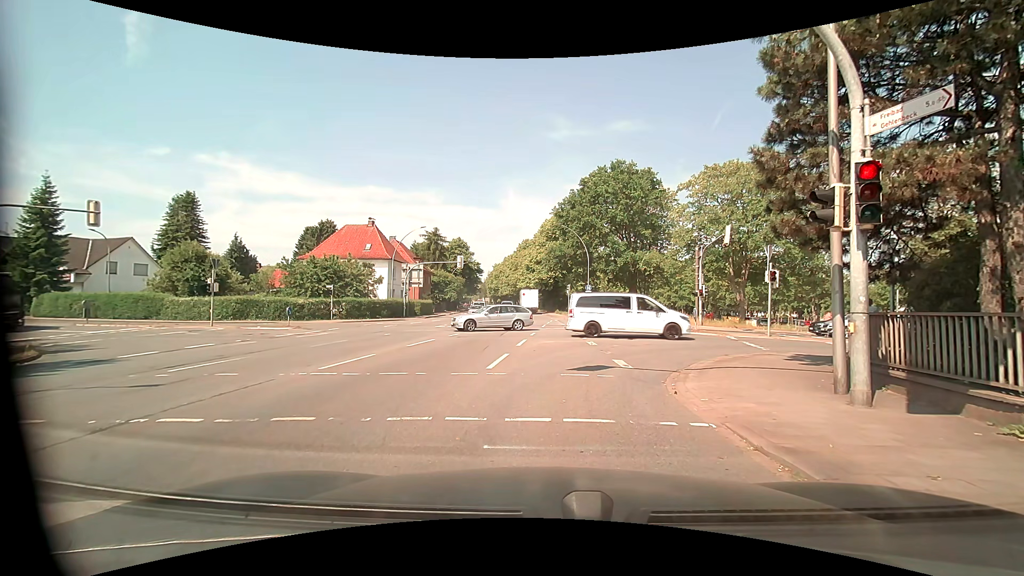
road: primary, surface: asphalt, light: Day
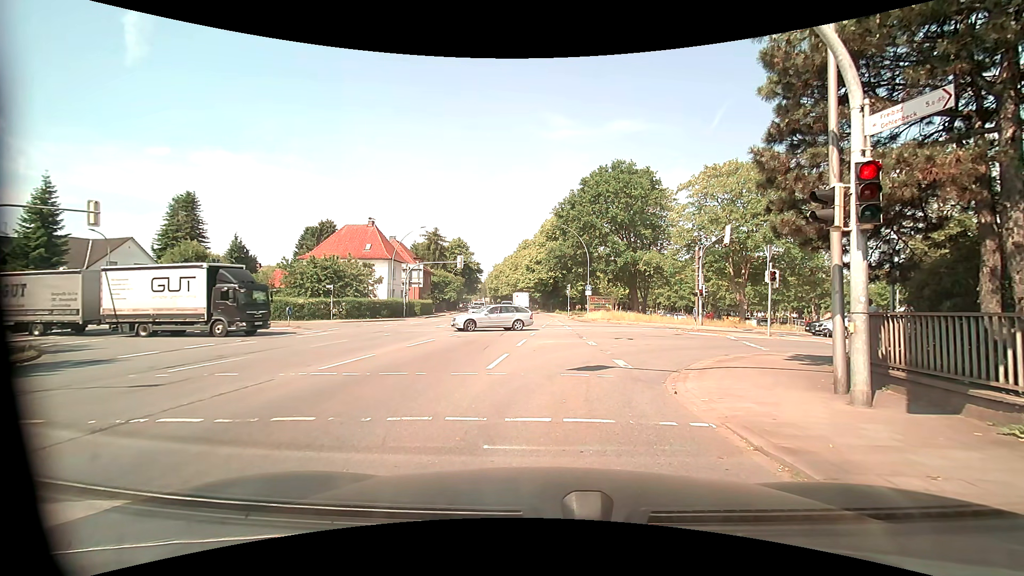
(0.0, 0.0) m; 0°
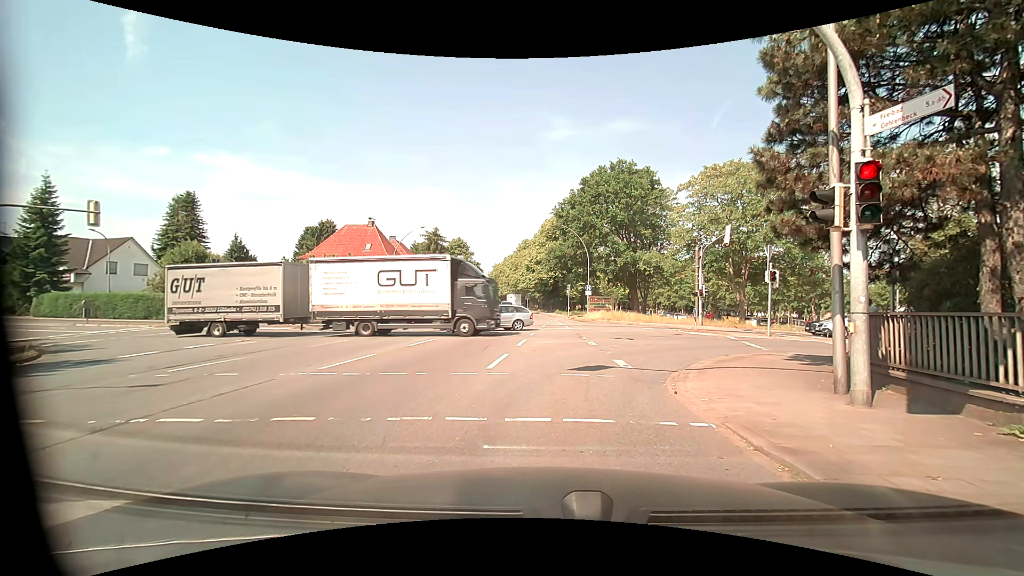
(0.0, 0.0) m; 0°
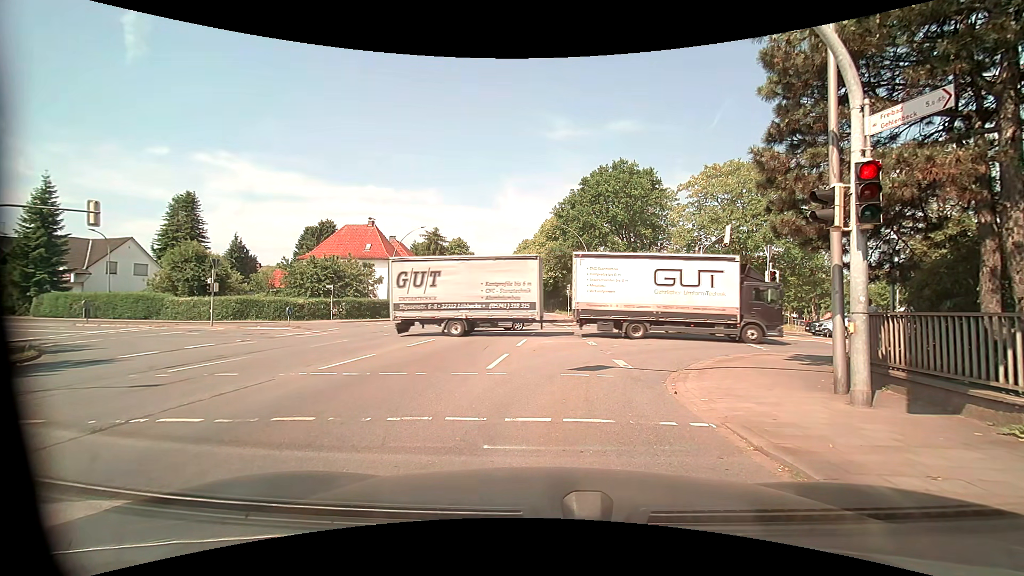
(0.0, 0.0) m; 0°
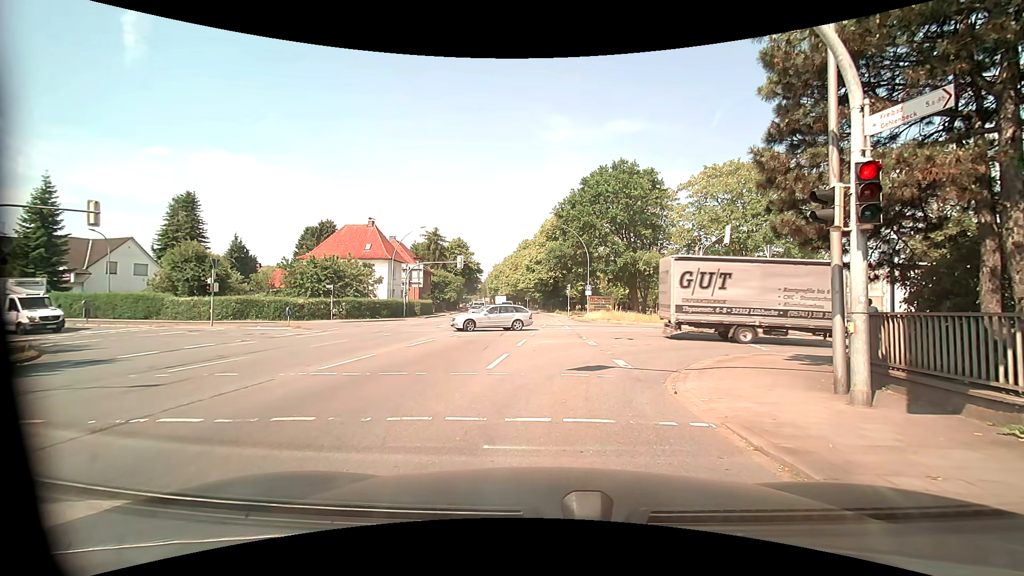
(0.0, 0.0) m; 0°
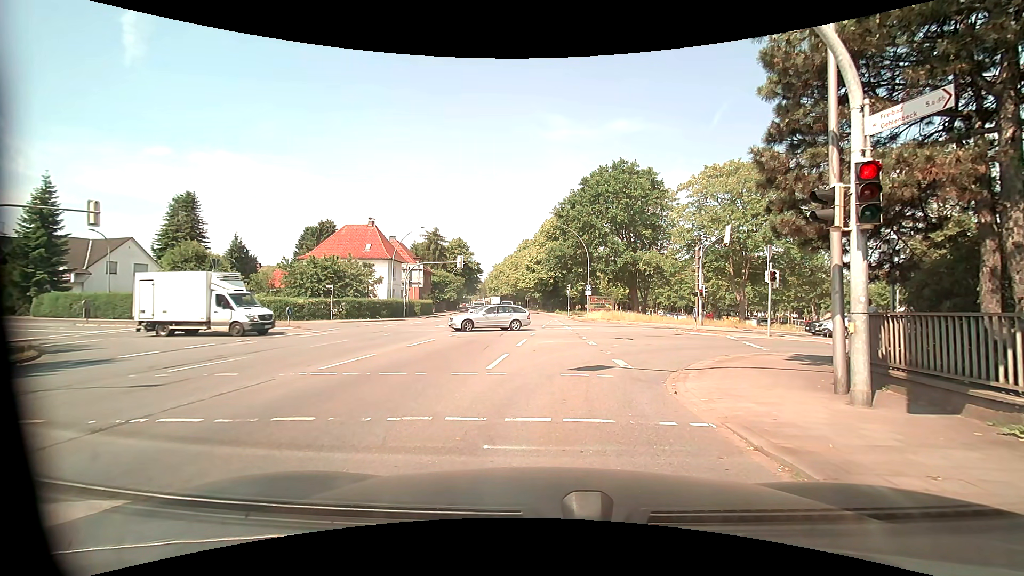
(0.0, 0.0) m; 0°
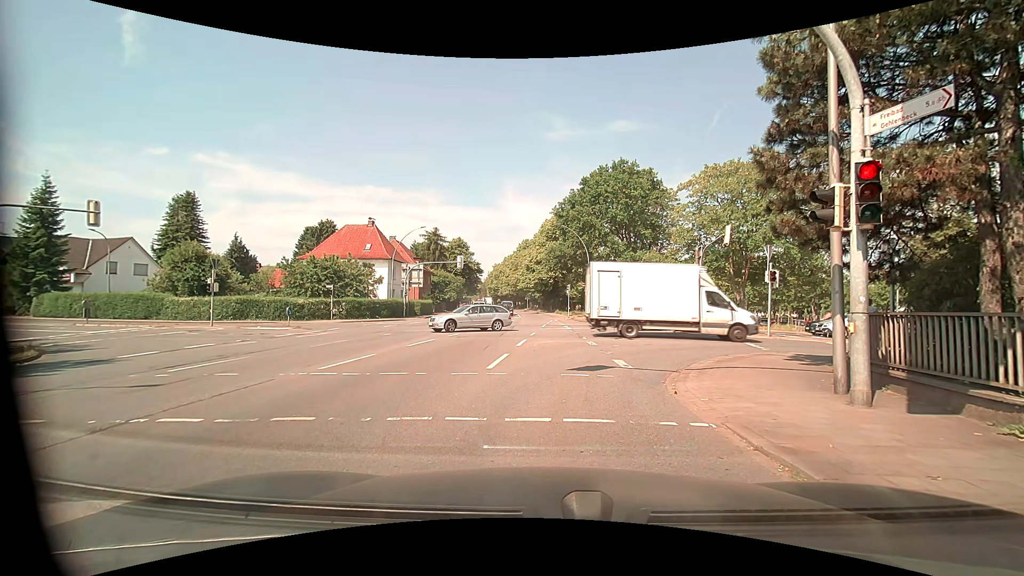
(0.0, 0.0) m; 0°
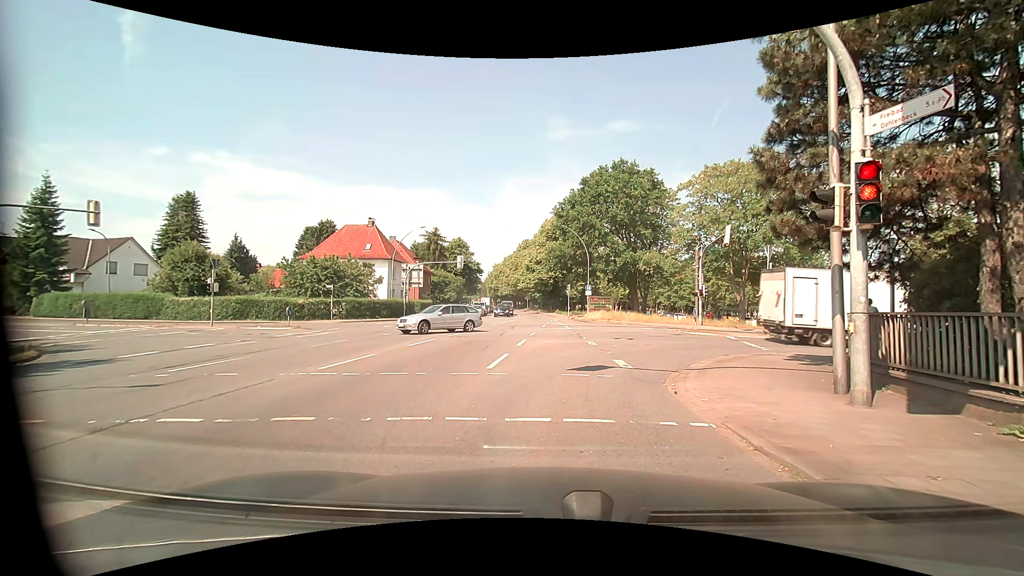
(0.0, 0.0) m; 0°
(0, +10) (+4, +19) (+12, +24) (+22, +24) (+32, +24) (+42, +24) (+52, +23) (+62, +22) (+72, +21) (+82, +20) m
